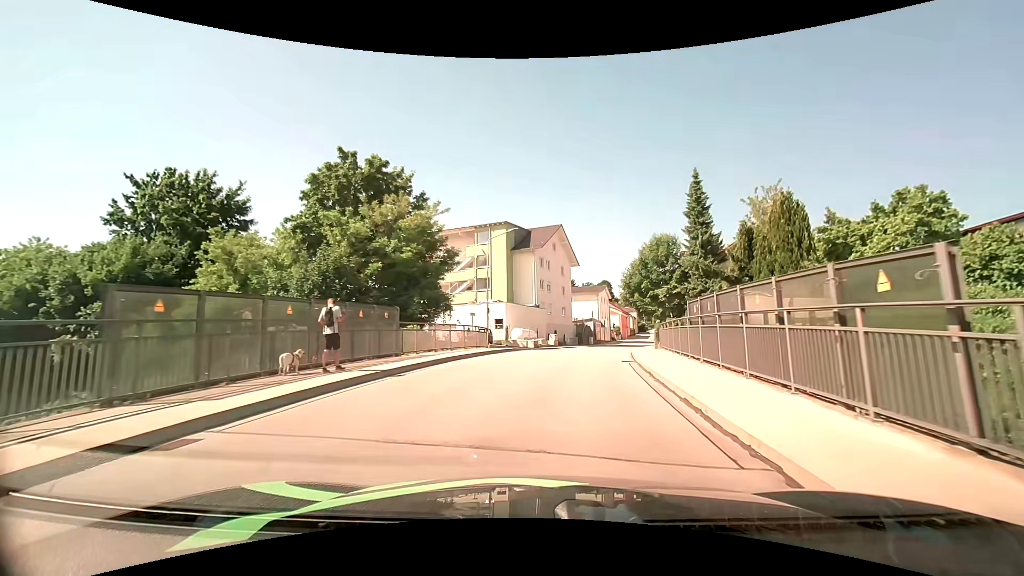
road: tertiary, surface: asphalt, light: Day
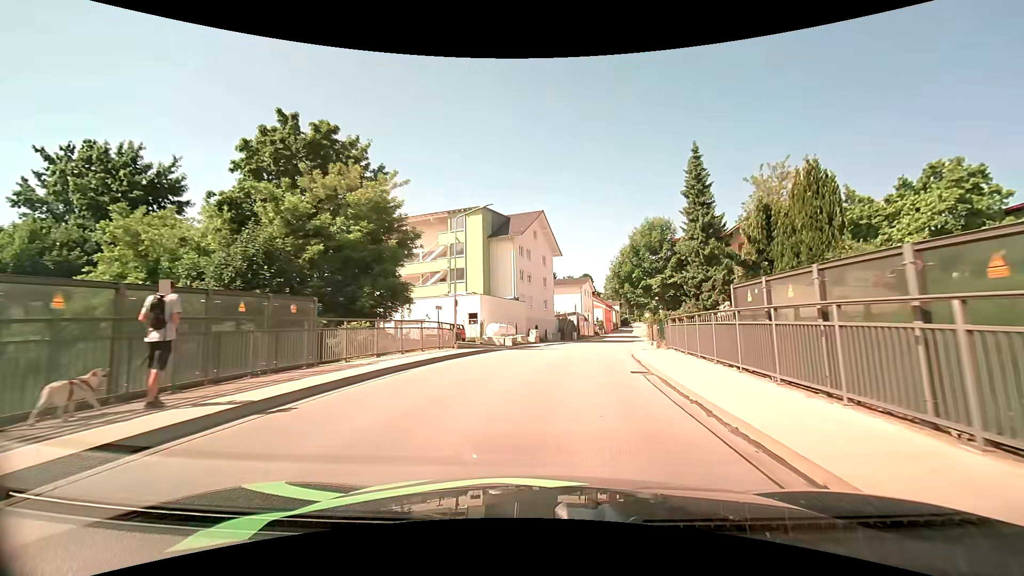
(+0.1, +5.6) m; +2°
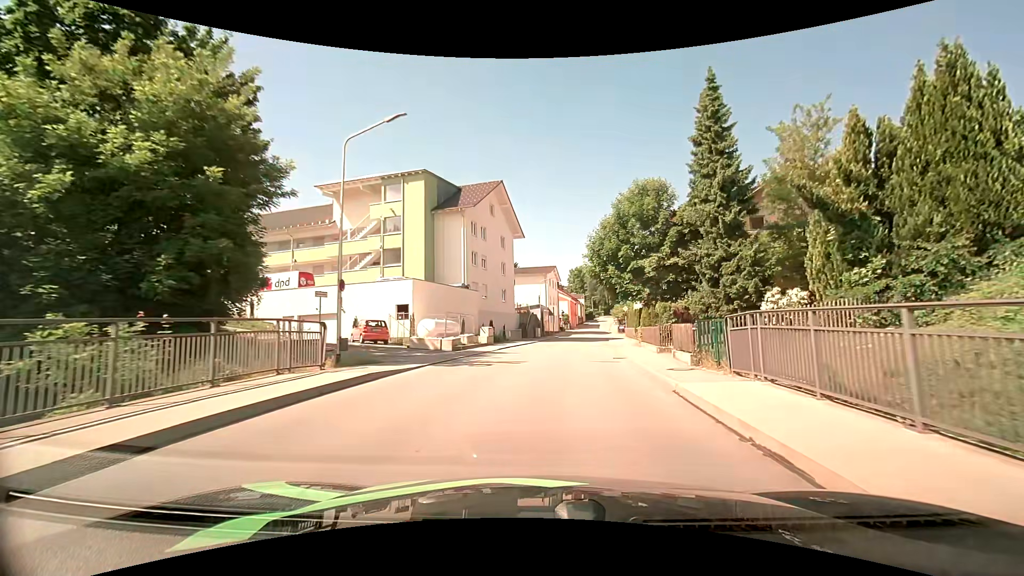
(+0.5, +11.7) m; +5°
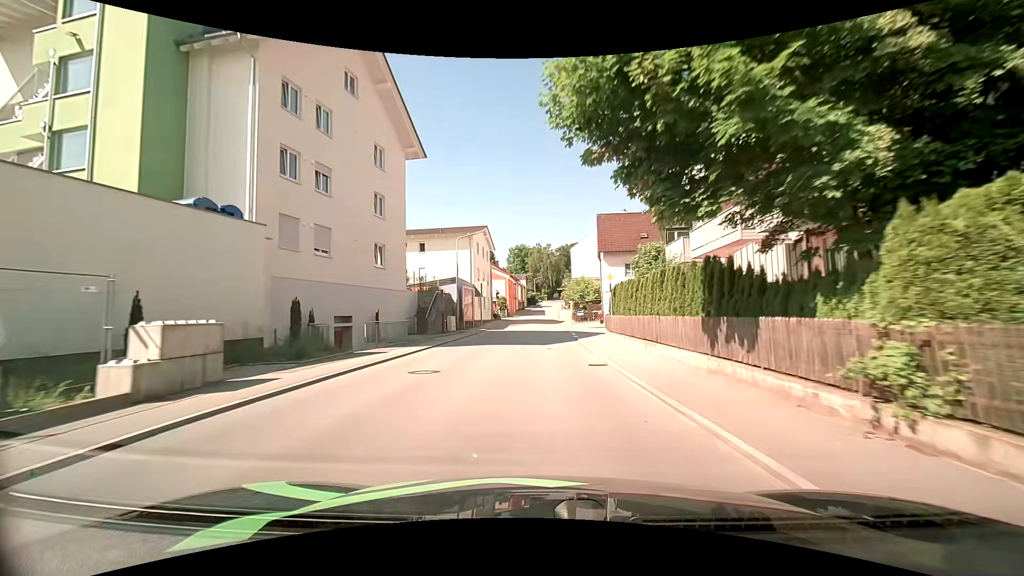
(+1.7, +26.0) m; +7°
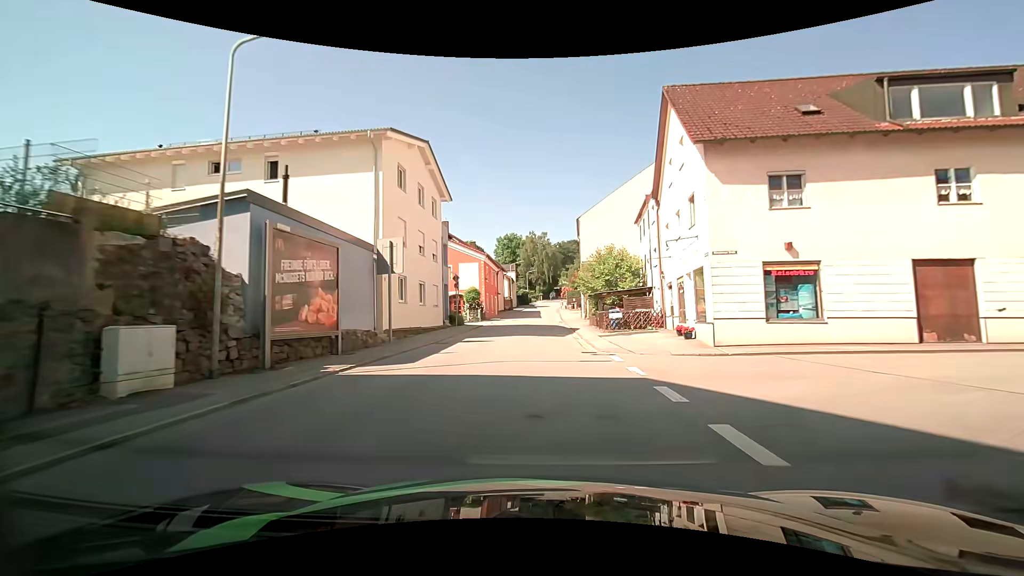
(+0.3, +28.7) m; +1°
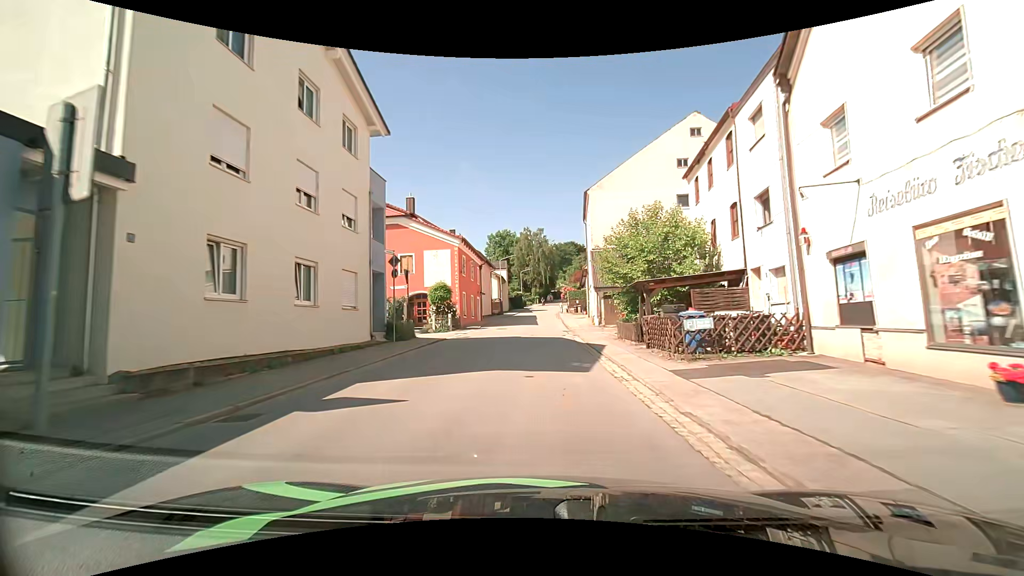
(0.0, +14.2) m; 0°
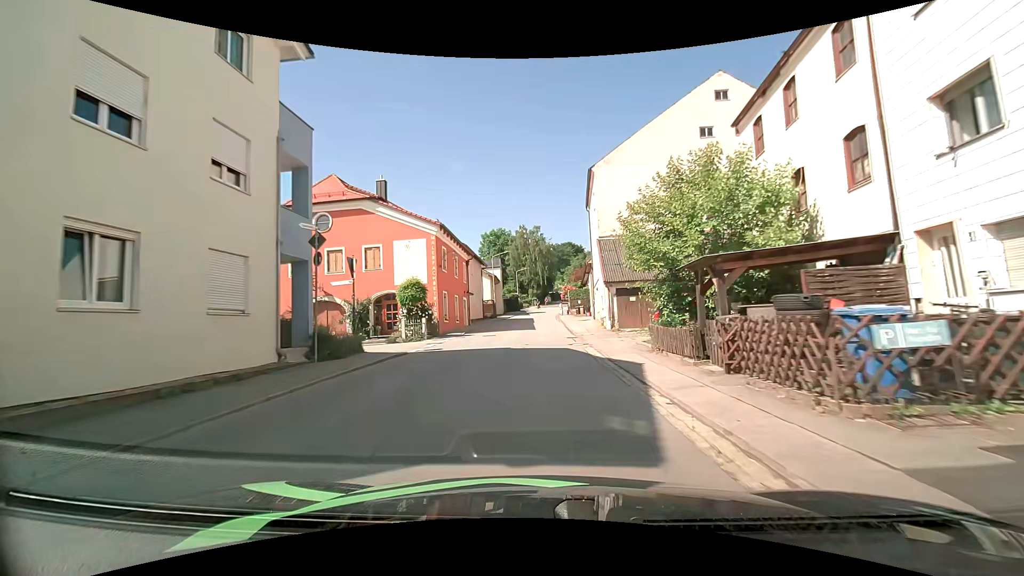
(0.0, +7.0) m; 0°
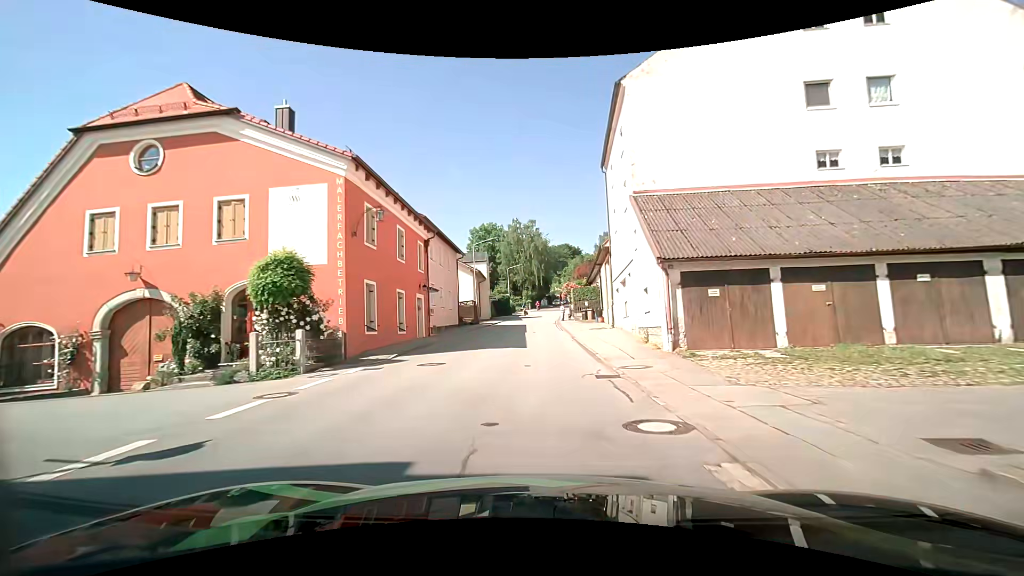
(+0.1, +13.7) m; 0°
(0, +10) (0, +20) (0, +30) (0, +40) (0, +50) (+1, +60) (+1, +70) (+2, +80) (+3, +90) (+4, +100) m
